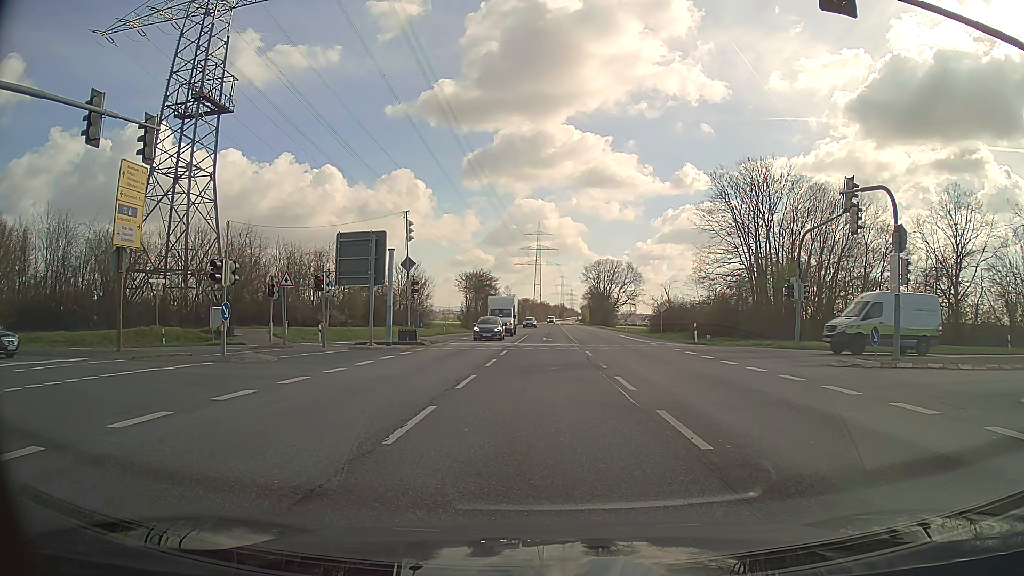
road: secondary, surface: asphalt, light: Day
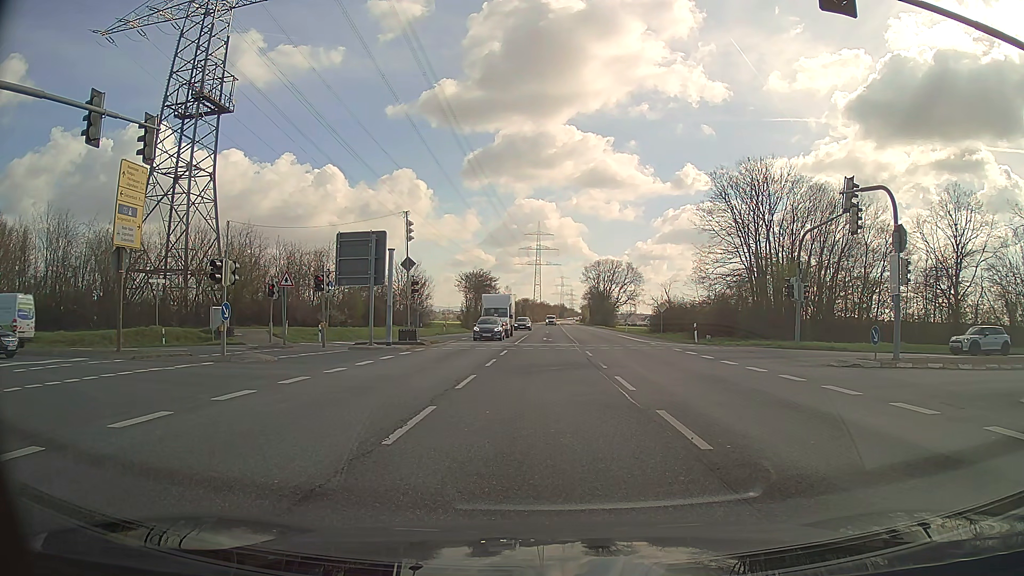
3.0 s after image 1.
(0.0, 0.0) m; 0°
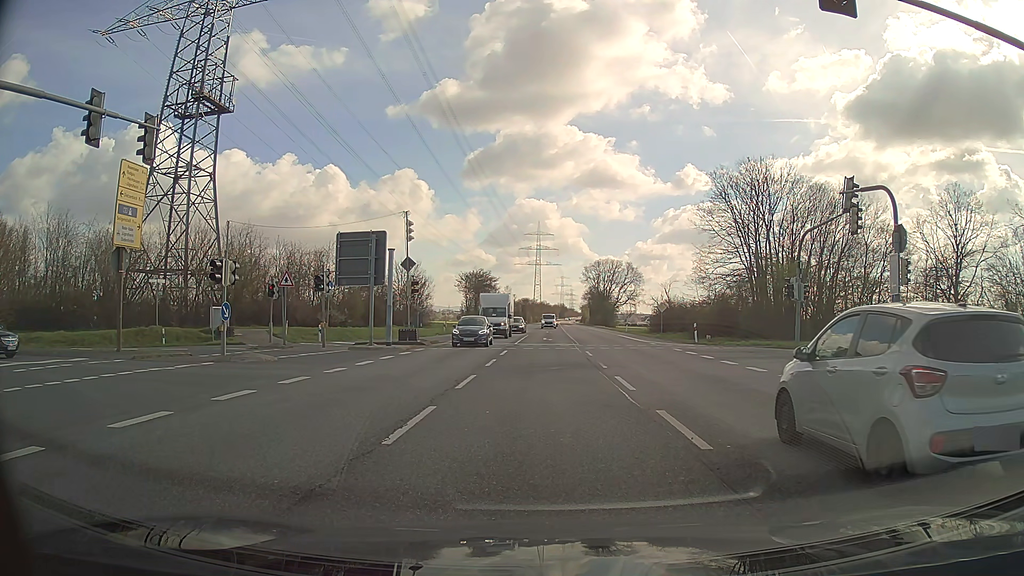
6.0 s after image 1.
(0.0, 0.0) m; 0°
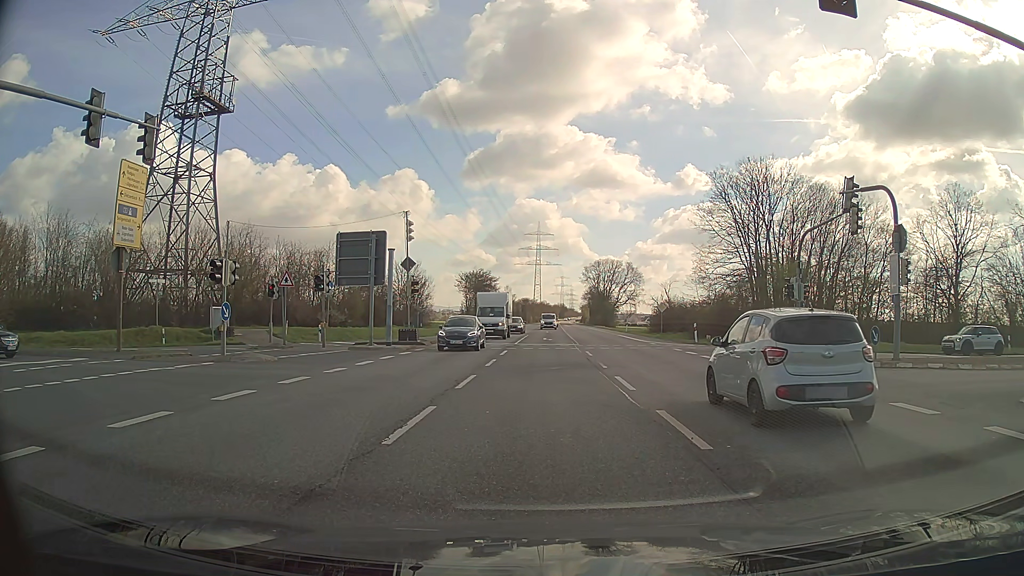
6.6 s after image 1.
(0.0, 0.0) m; 0°
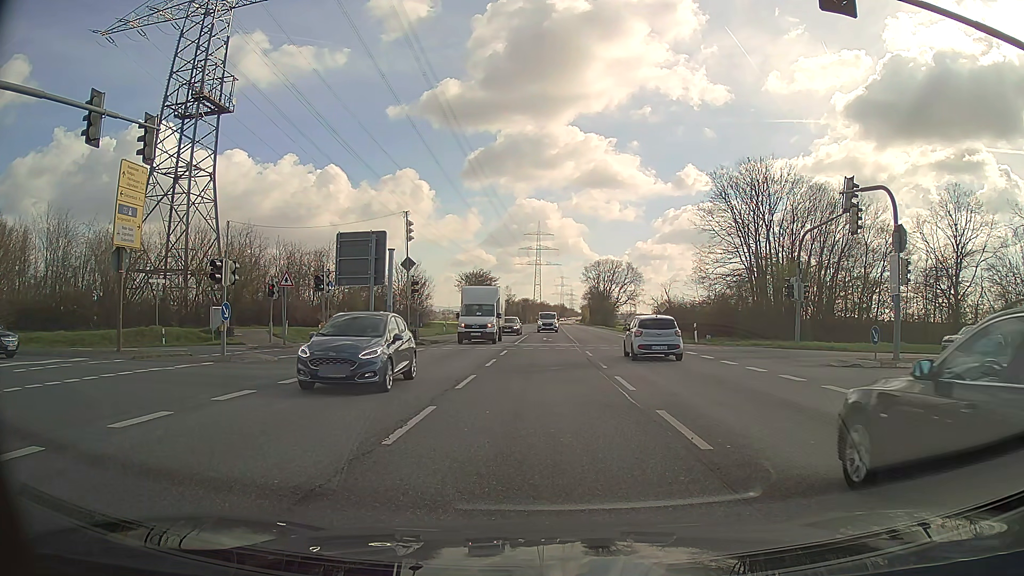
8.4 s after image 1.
(0.0, 0.0) m; 0°
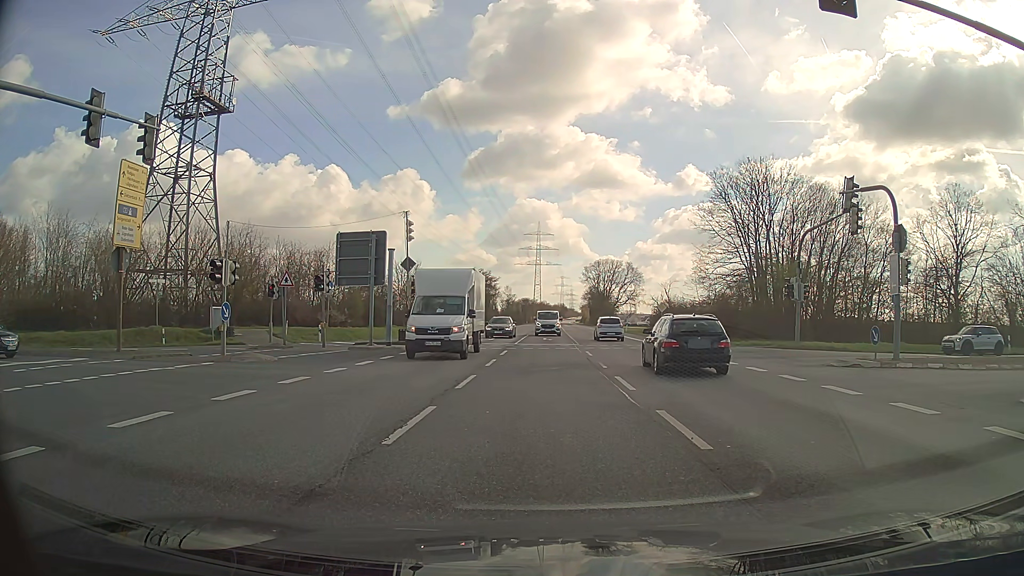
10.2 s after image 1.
(0.0, 0.0) m; 0°
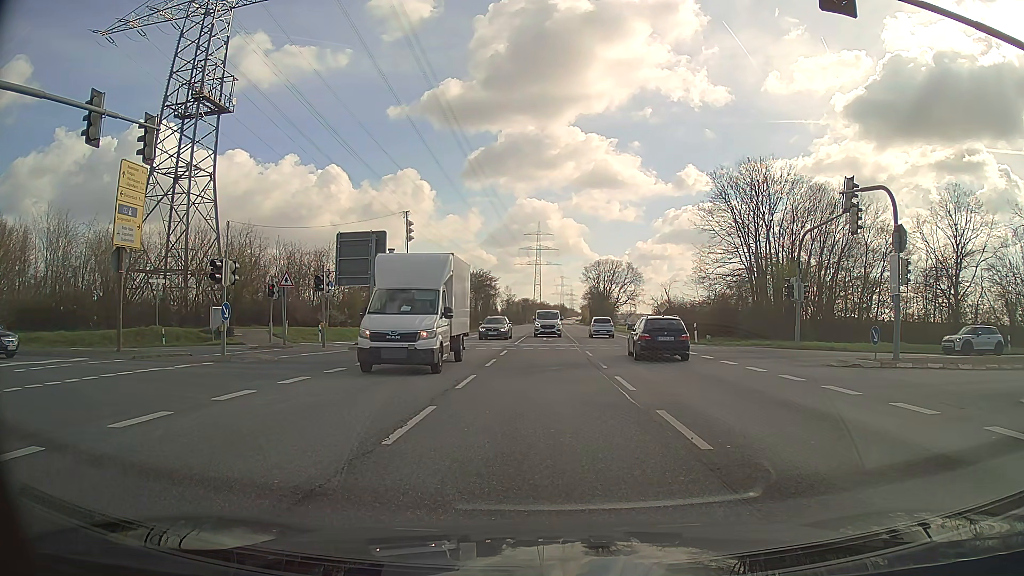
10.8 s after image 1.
(0.0, 0.0) m; 0°
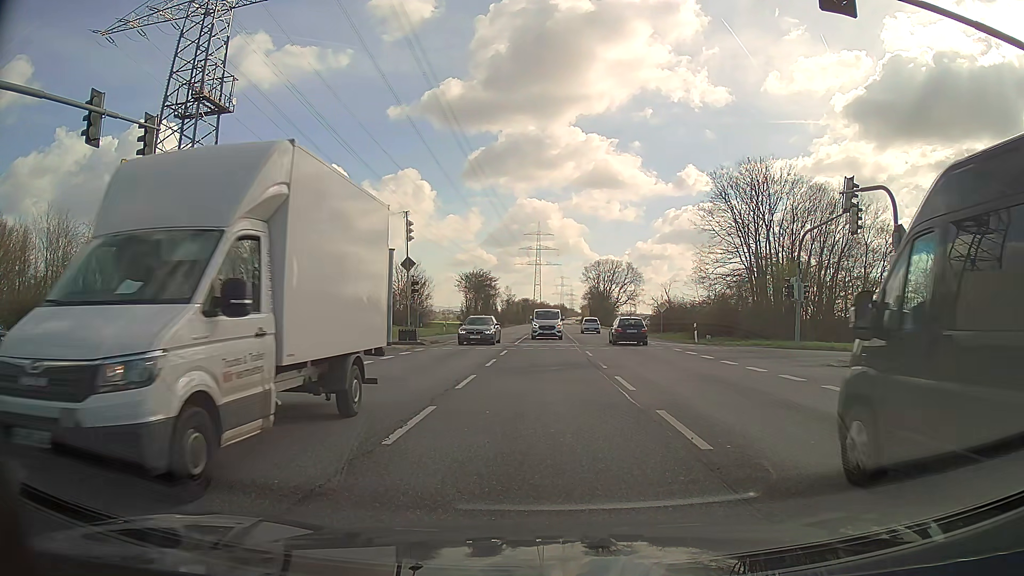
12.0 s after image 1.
(0.0, 0.0) m; 0°
